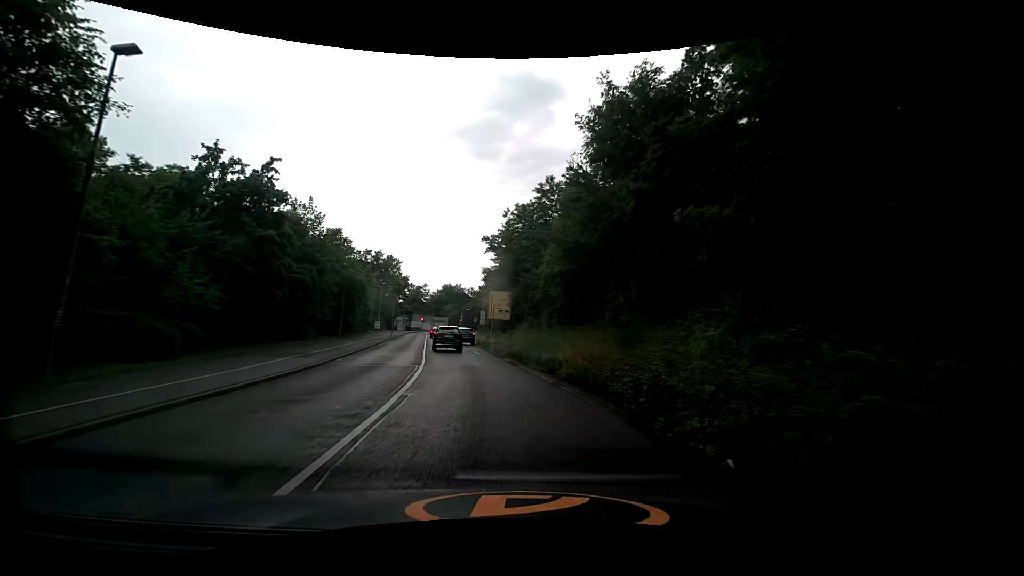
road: secondary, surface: asphalt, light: Day
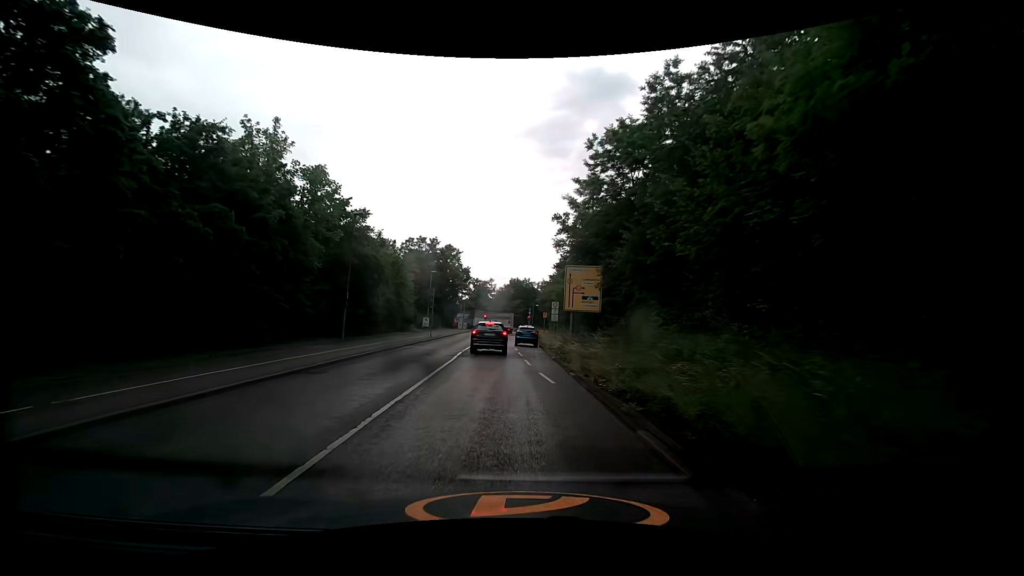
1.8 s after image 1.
(-1.3, +16.7) m; -9°
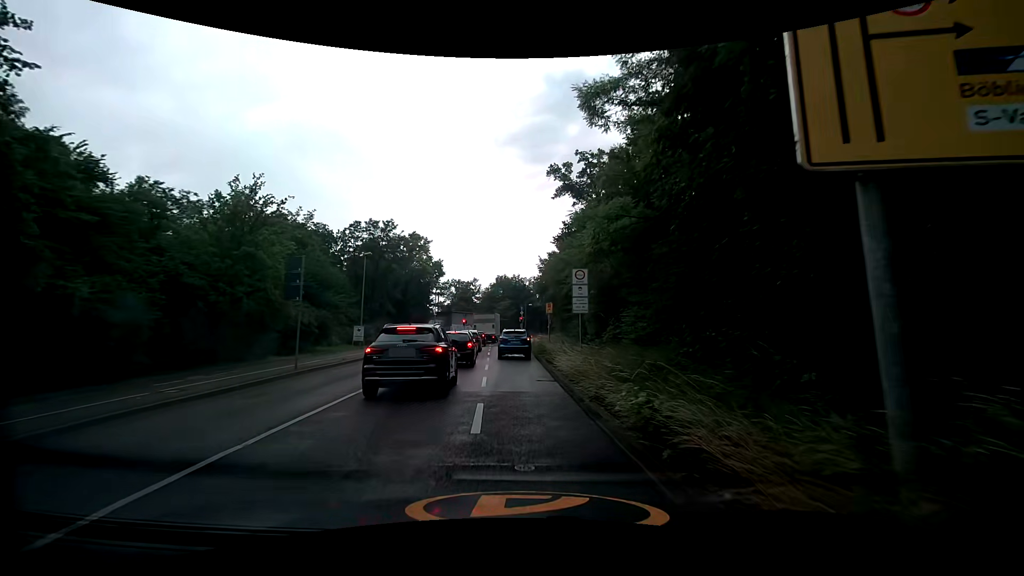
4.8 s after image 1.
(+0.1, +24.0) m; +2°
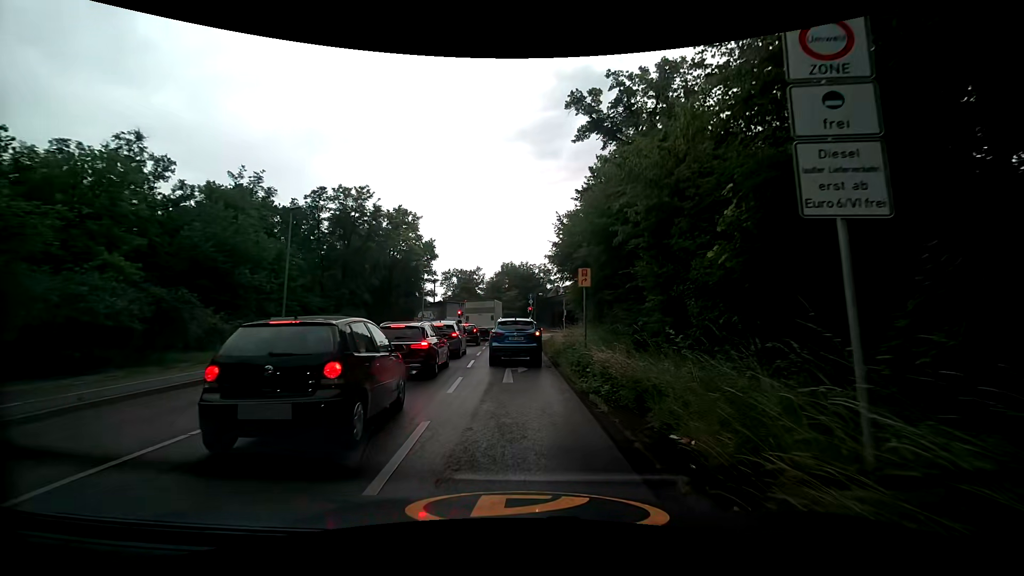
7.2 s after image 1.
(-0.3, +14.9) m; +1°
